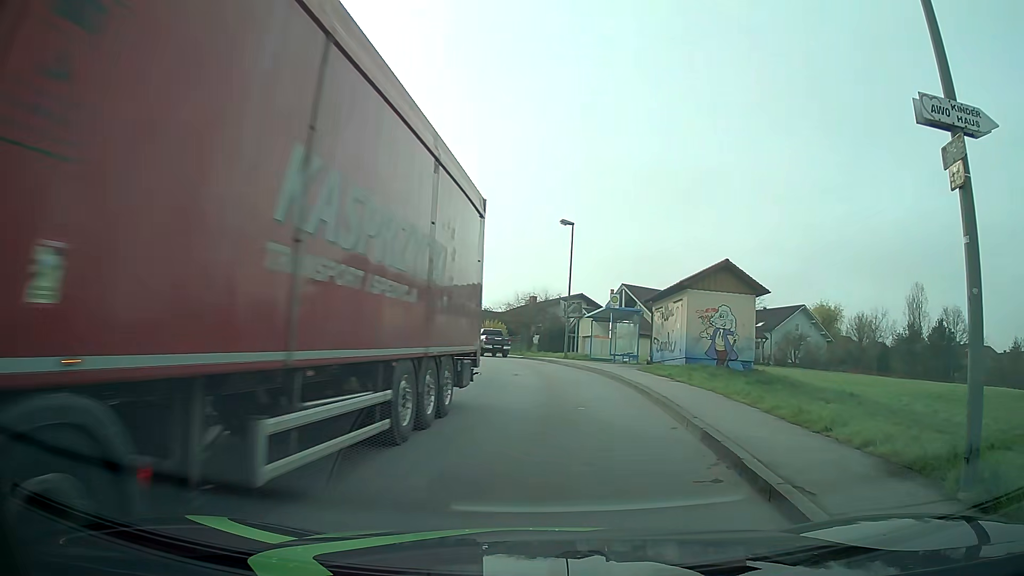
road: unclassified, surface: asphalt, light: Day
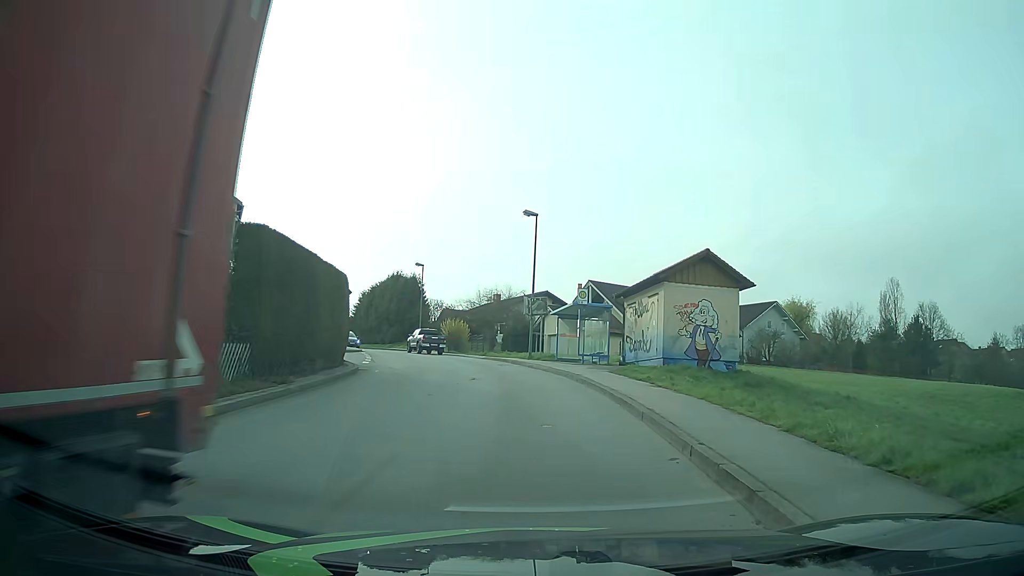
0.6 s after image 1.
(+0.1, +2.7) m; +3°
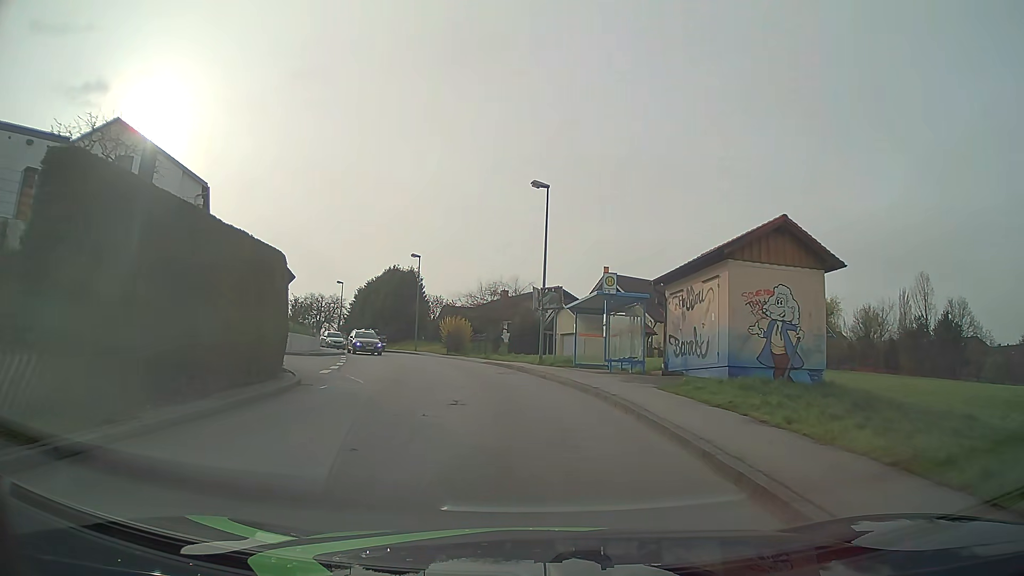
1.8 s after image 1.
(-0.1, +7.2) m; 0°
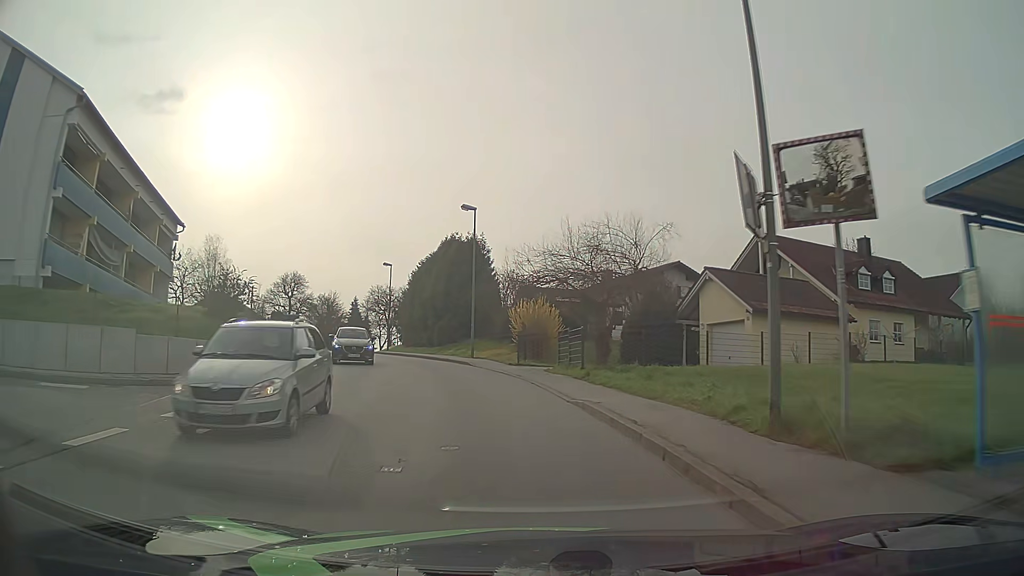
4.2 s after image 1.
(-1.2, +21.1) m; -9°
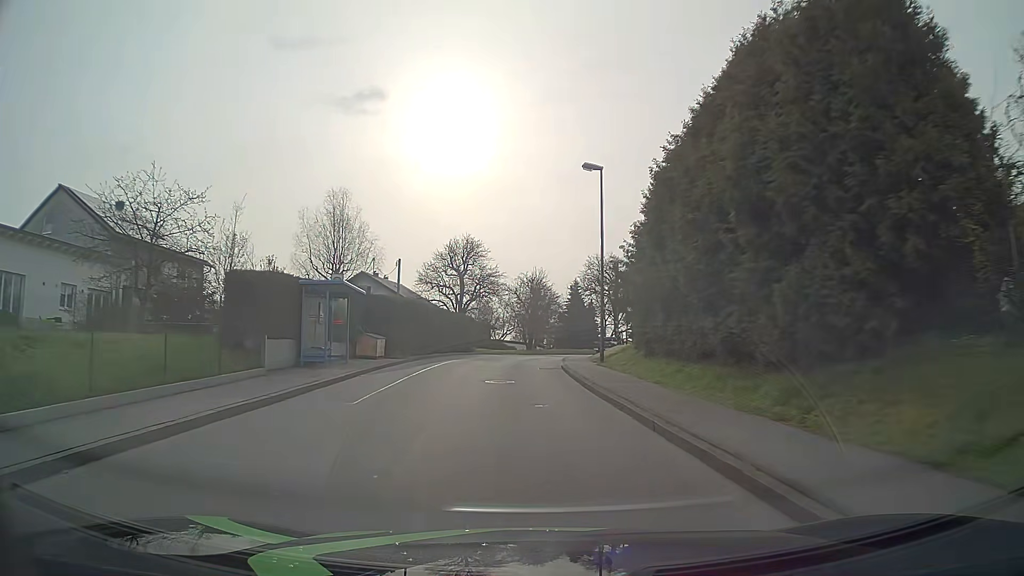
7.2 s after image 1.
(-6.0, +34.3) m; -19°
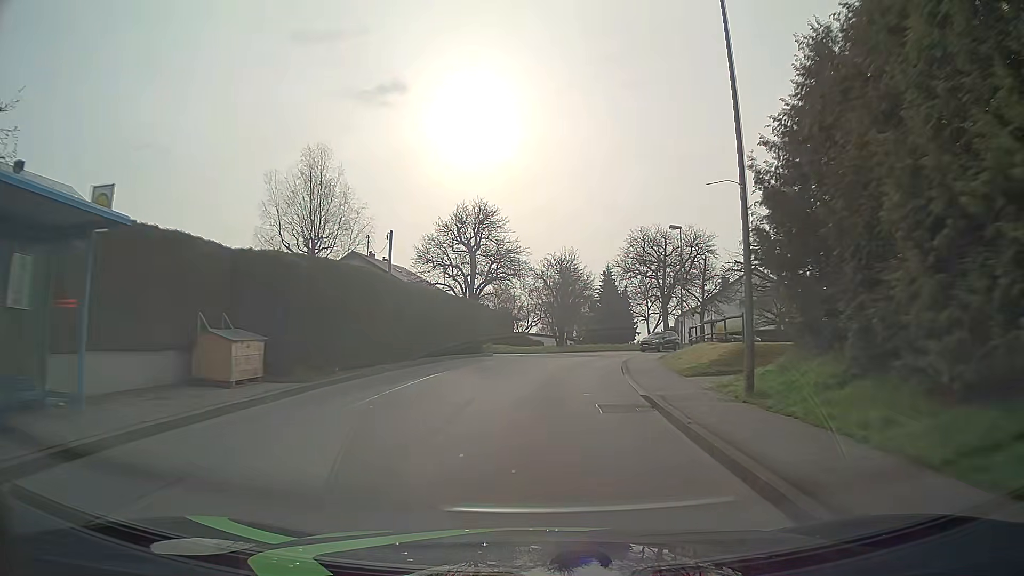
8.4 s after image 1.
(-0.5, +15.2) m; -3°
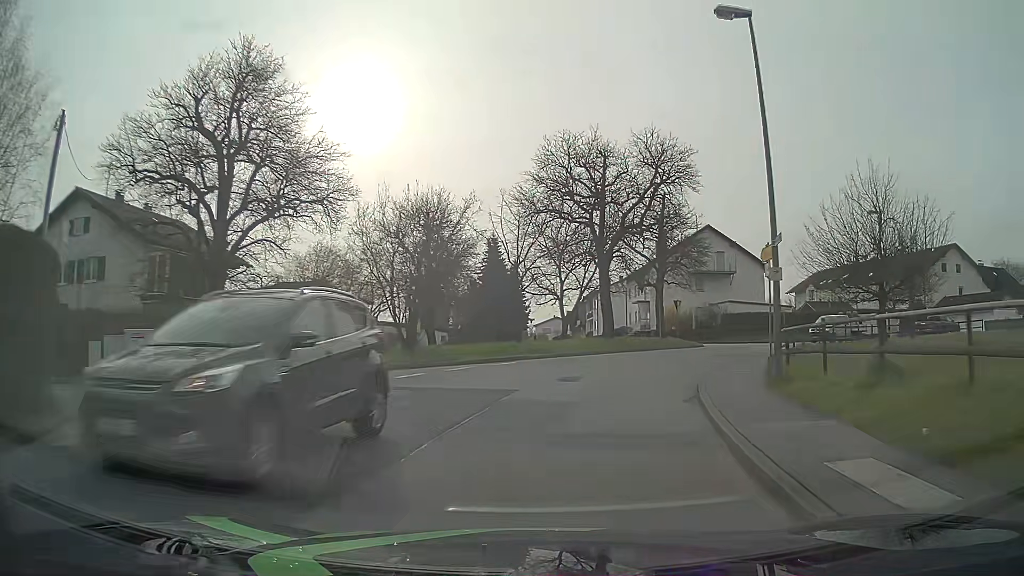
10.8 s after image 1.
(+2.2, +29.3) m; +10°
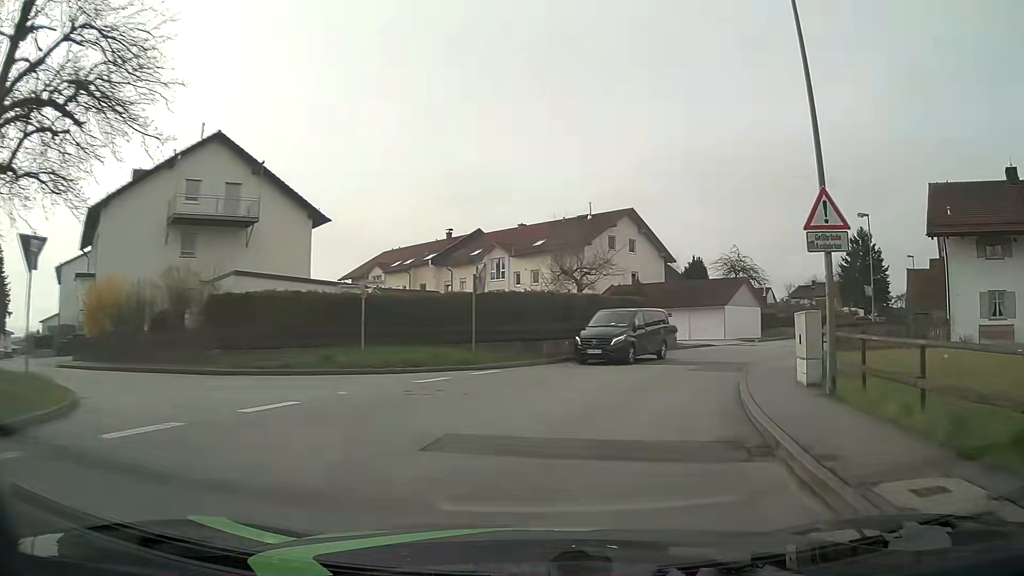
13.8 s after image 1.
(+9.8, +31.2) m; +40°
(+1, +10) (+4, +20) (+8, +28) (+14, +37) (+20, +44) (+26, +52) (+33, +60) (+39, +68) (+45, +75) (+52, +83) m
